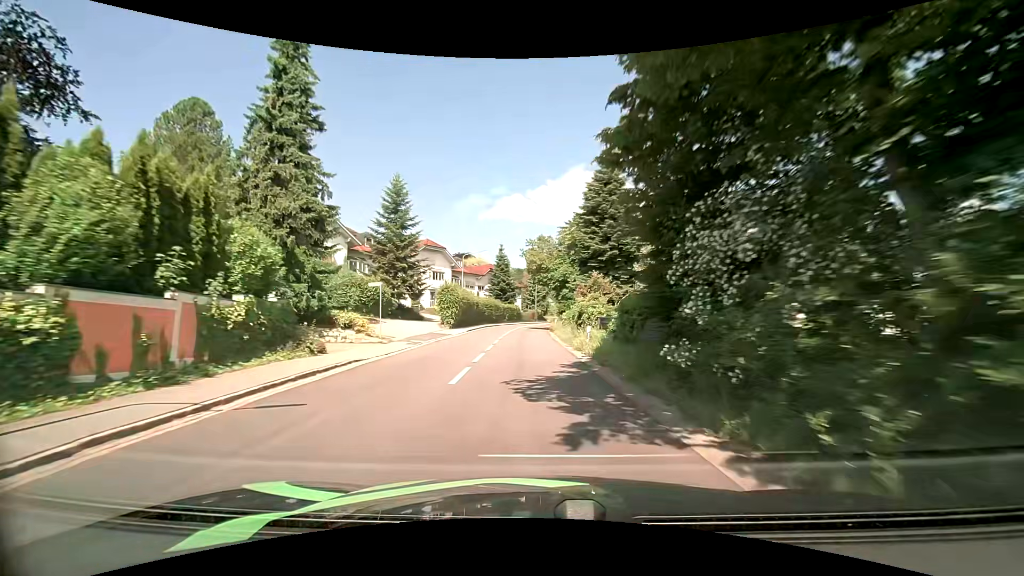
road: tertiary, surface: asphalt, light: Day
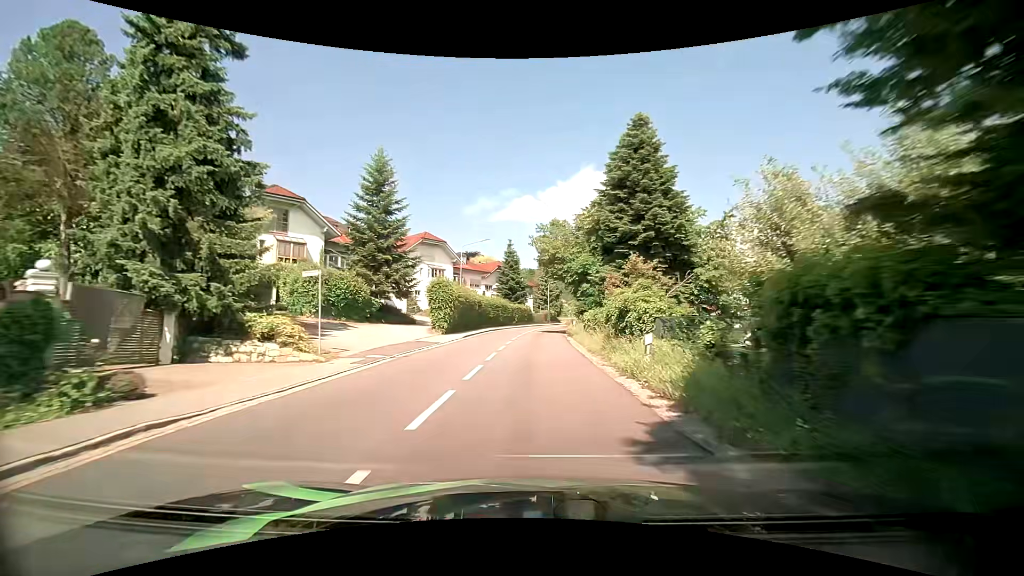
(-0.1, +8.4) m; -2°
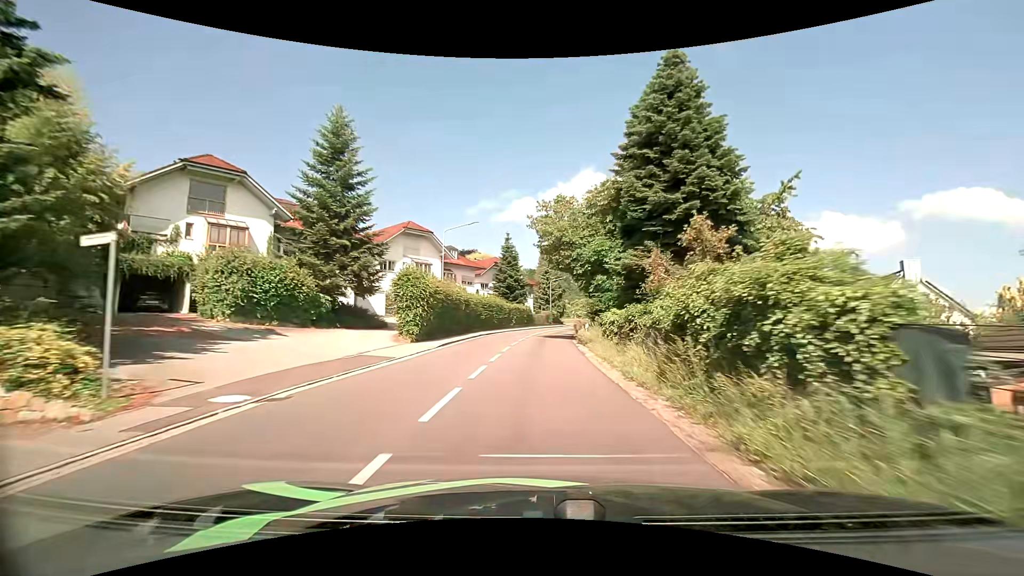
(0.0, +8.3) m; +1°
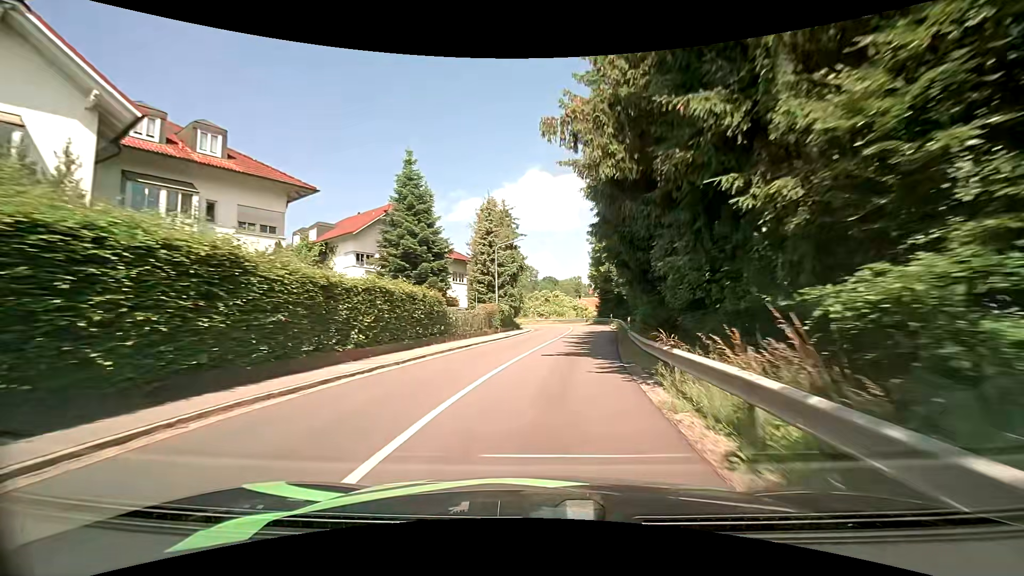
(+0.7, +40.3) m; +4°
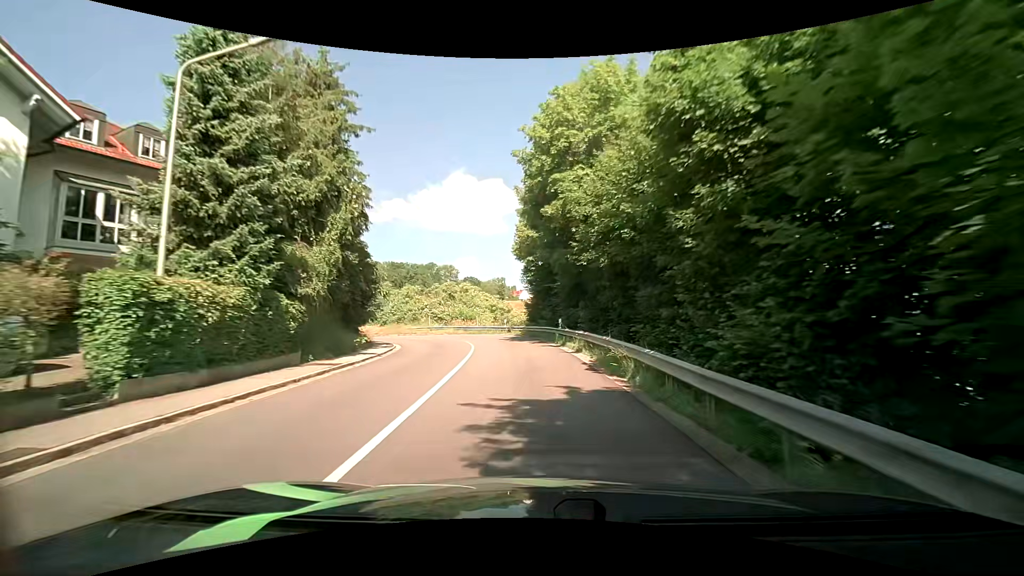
(+3.0, +30.5) m; +9°
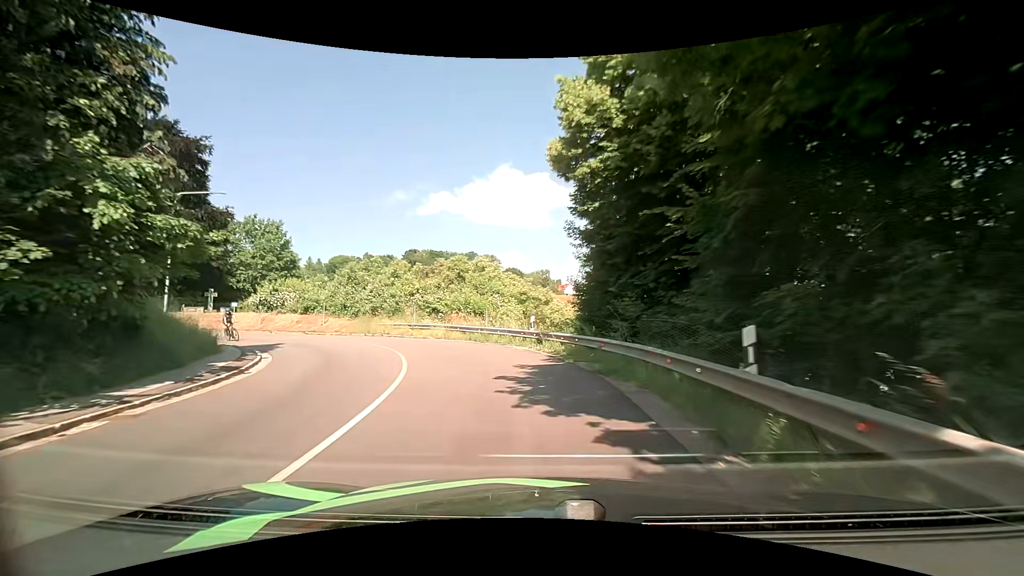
(-0.4, +20.9) m; -4°
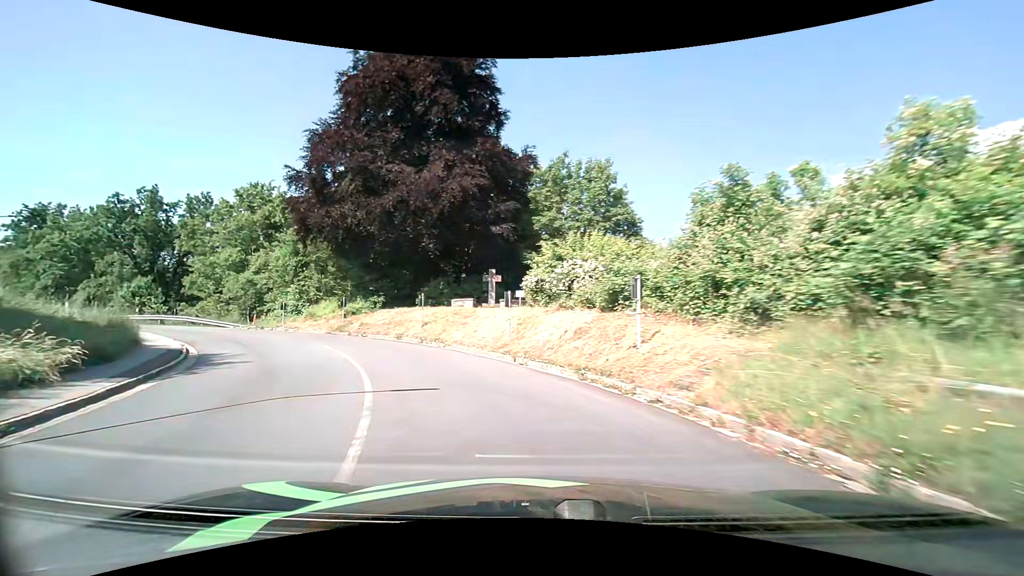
(-9.1, +27.4) m; -42°
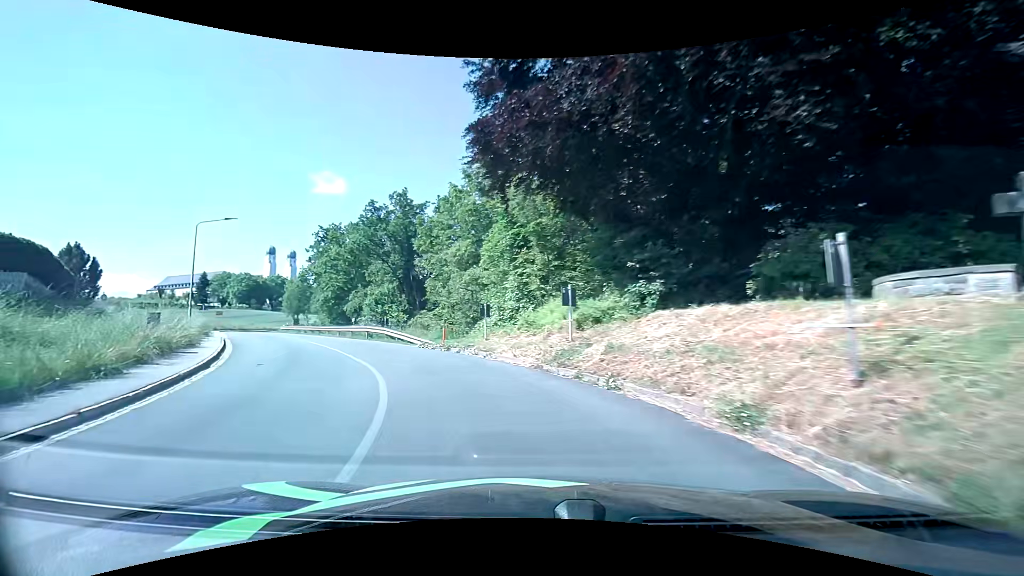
(-4.7, +17.6) m; -31°
